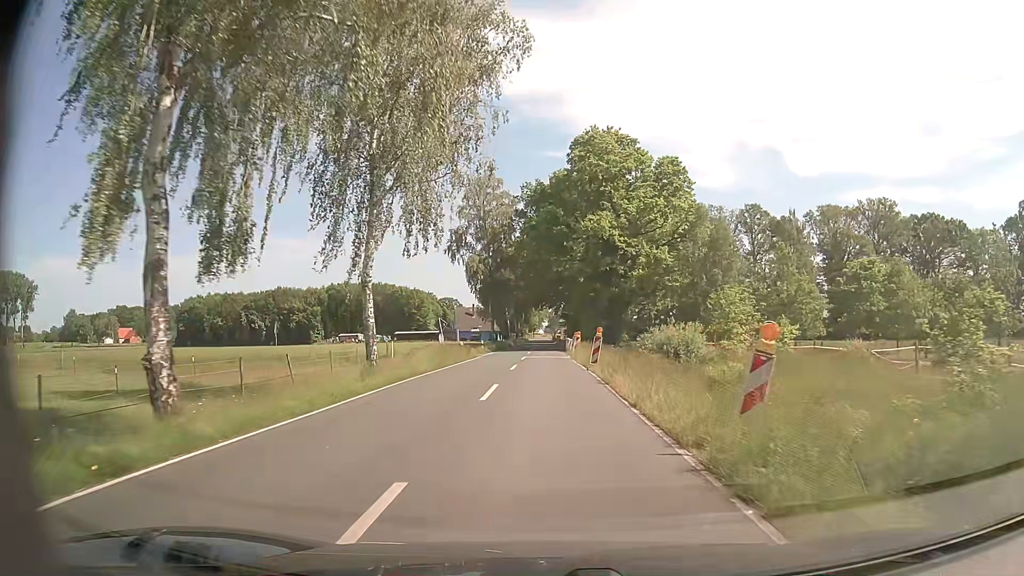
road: secondary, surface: asphalt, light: Day
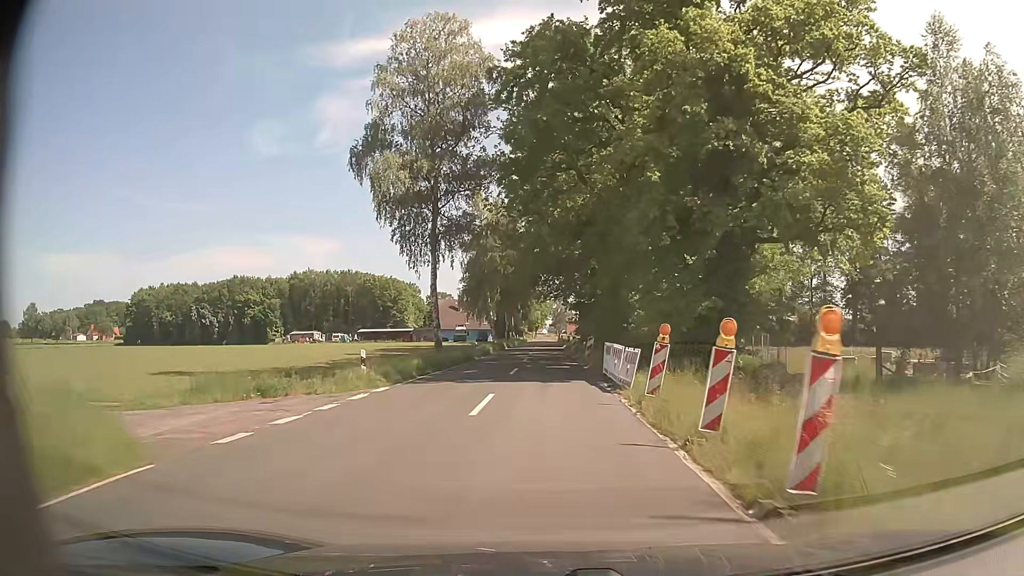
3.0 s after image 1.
(0.0, +38.0) m; 0°
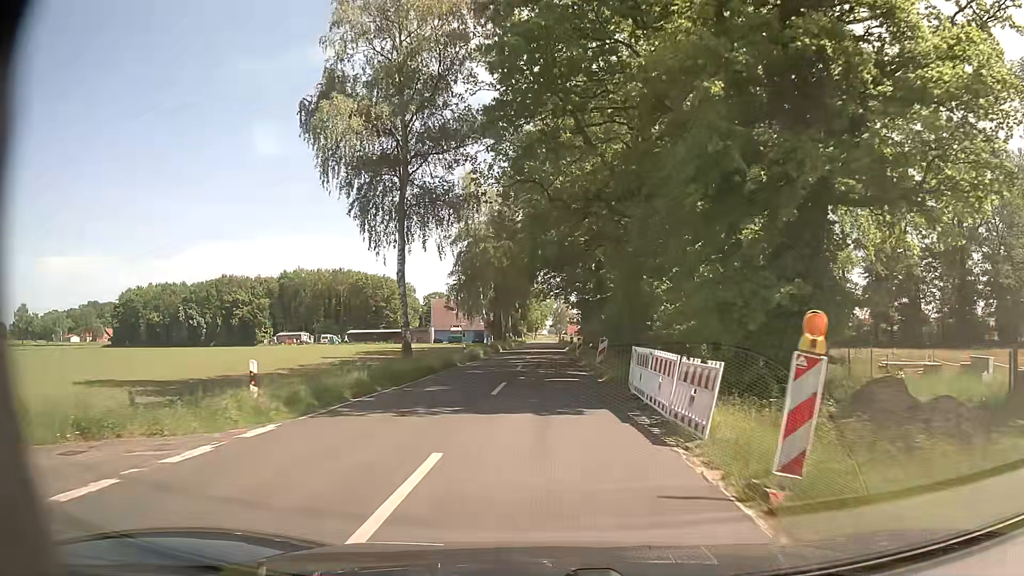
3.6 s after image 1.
(0.0, +7.6) m; 0°
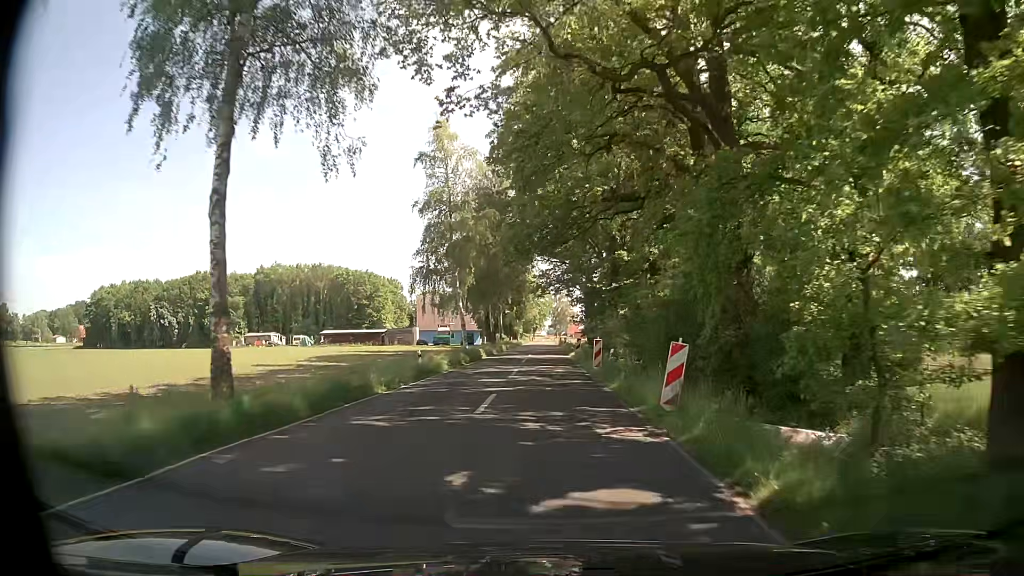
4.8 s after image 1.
(0.0, +15.3) m; 0°
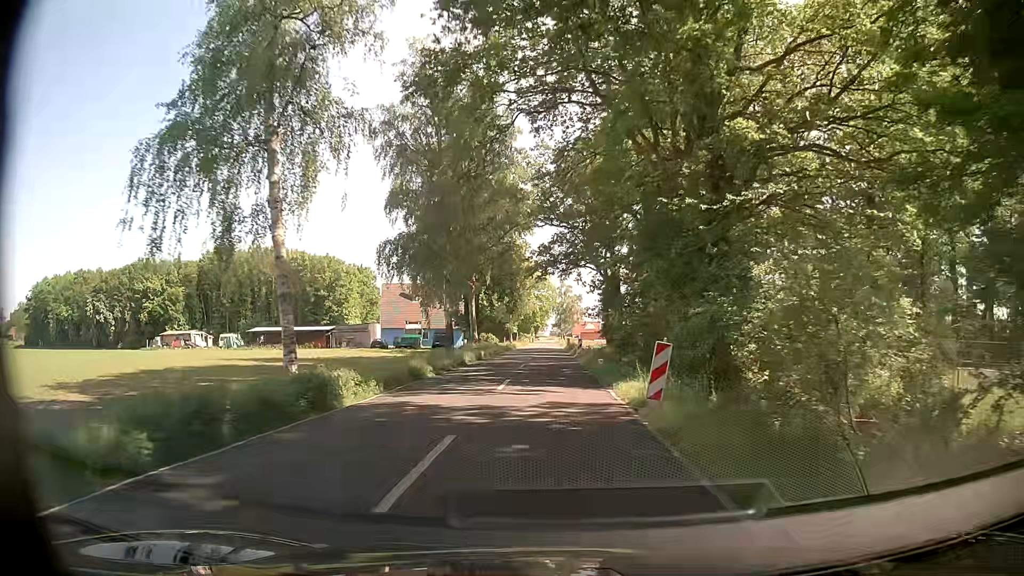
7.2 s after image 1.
(-0.2, +30.5) m; 0°
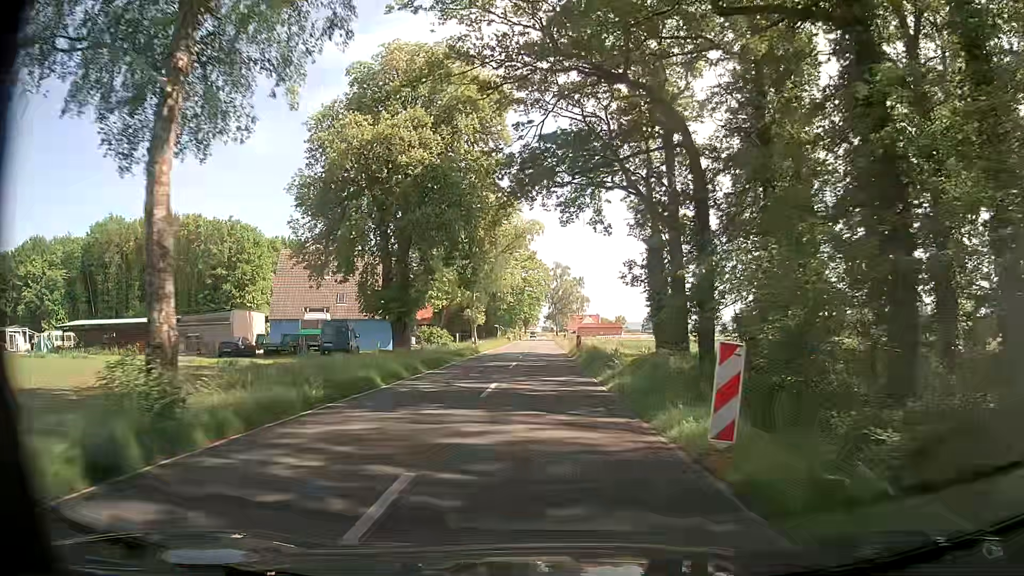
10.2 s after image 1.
(+0.2, +38.0) m; +1°
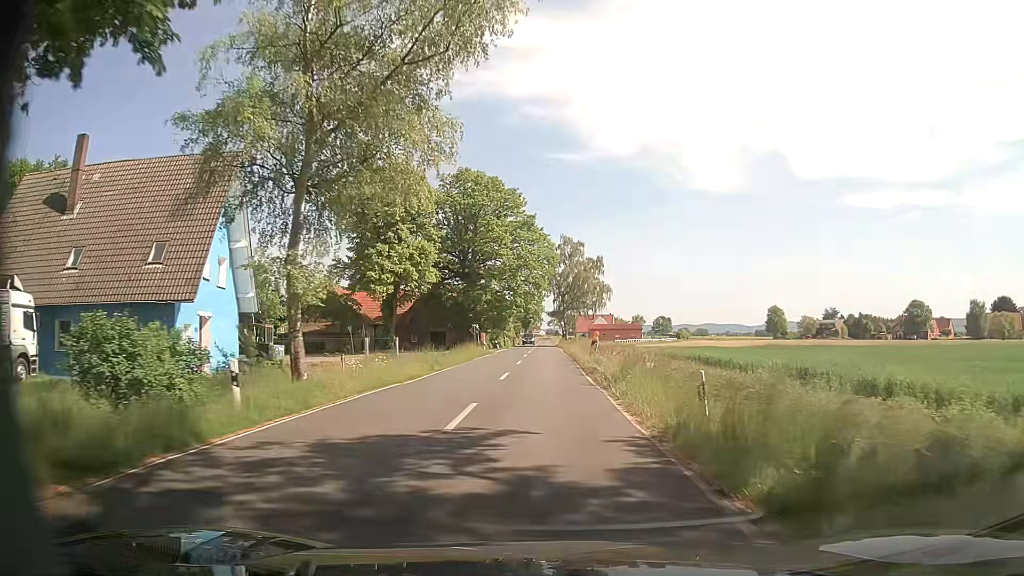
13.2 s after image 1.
(-0.5, +38.1) m; 0°
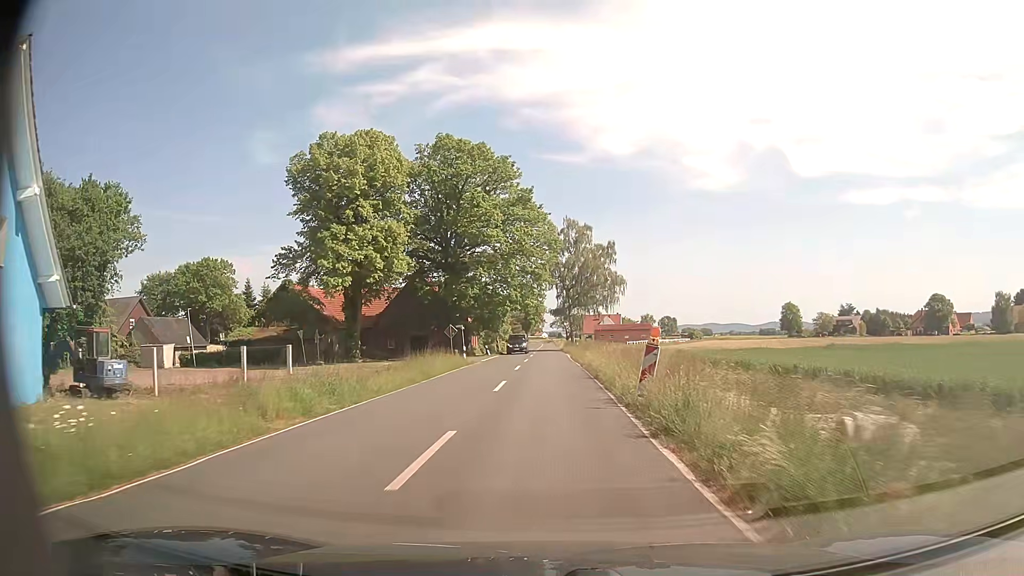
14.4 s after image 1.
(-0.2, +15.2) m; -1°
(0, +10) (0, +20) (0, +30) (0, +40) (0, +50) (0, +60) (0, +70) (0, +80) (0, +90) (0, +100) m
